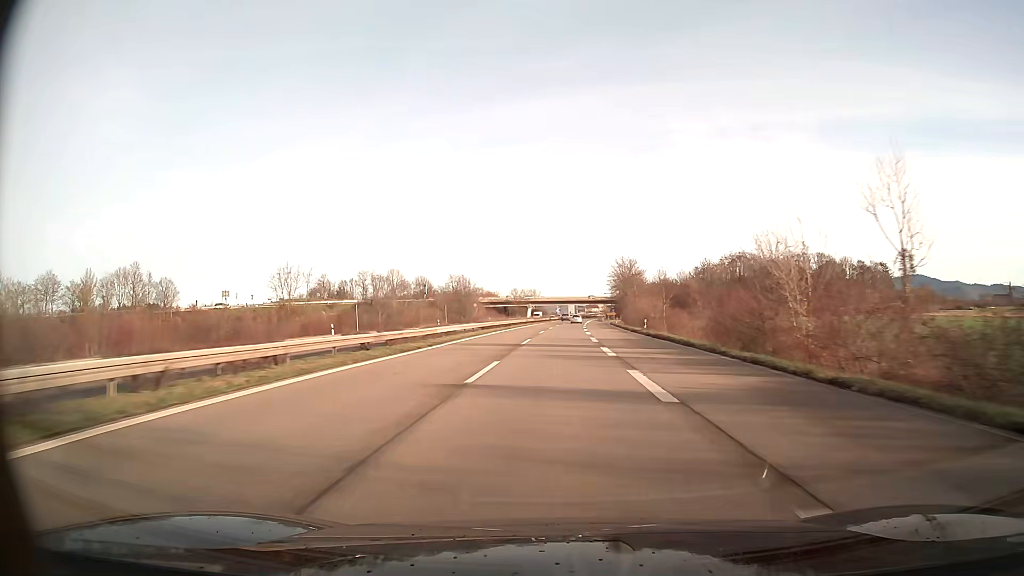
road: trunk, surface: asphalt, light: Day
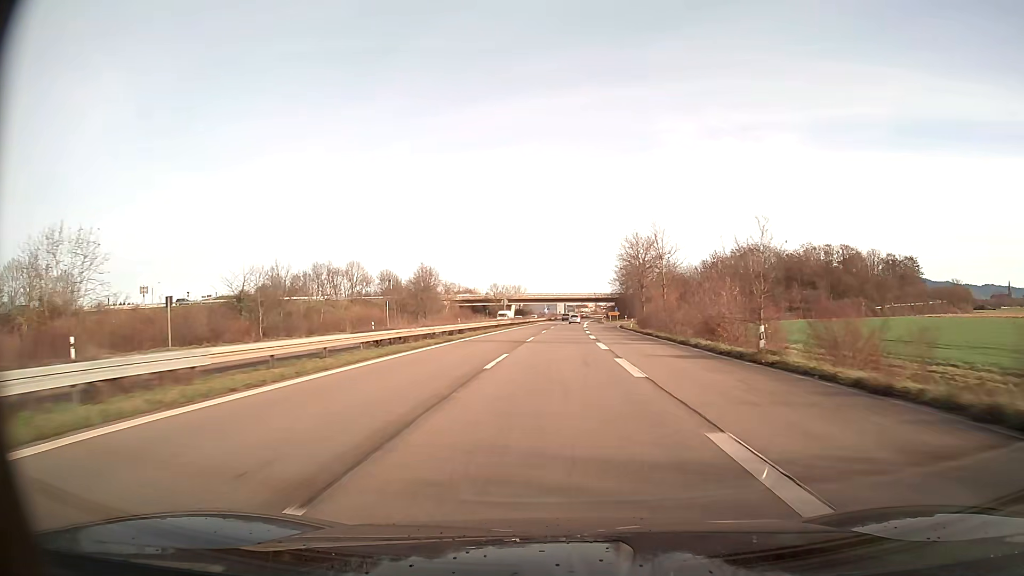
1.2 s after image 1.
(+0.2, +33.1) m; +1°
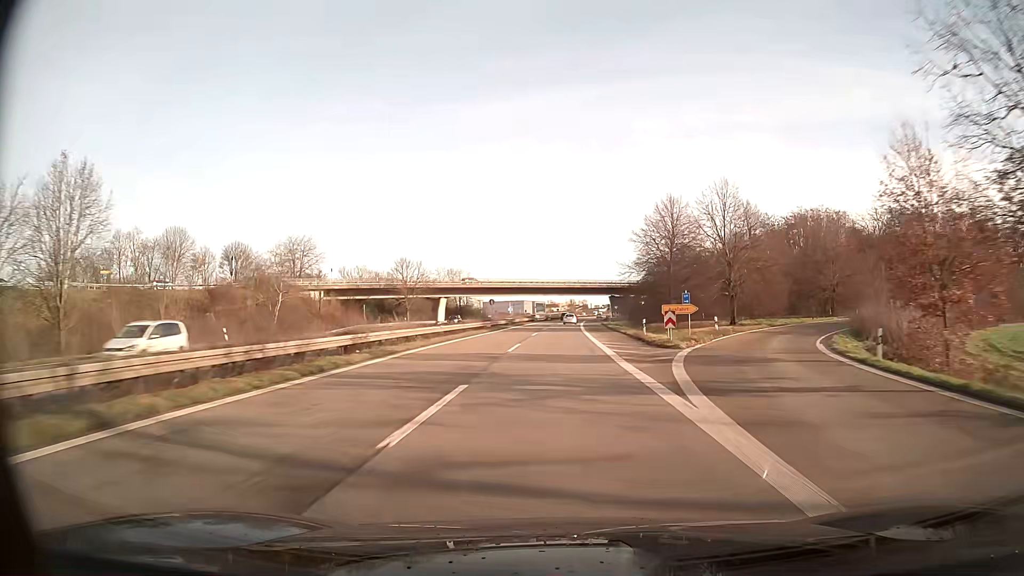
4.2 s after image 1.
(+1.8, +82.0) m; +3°
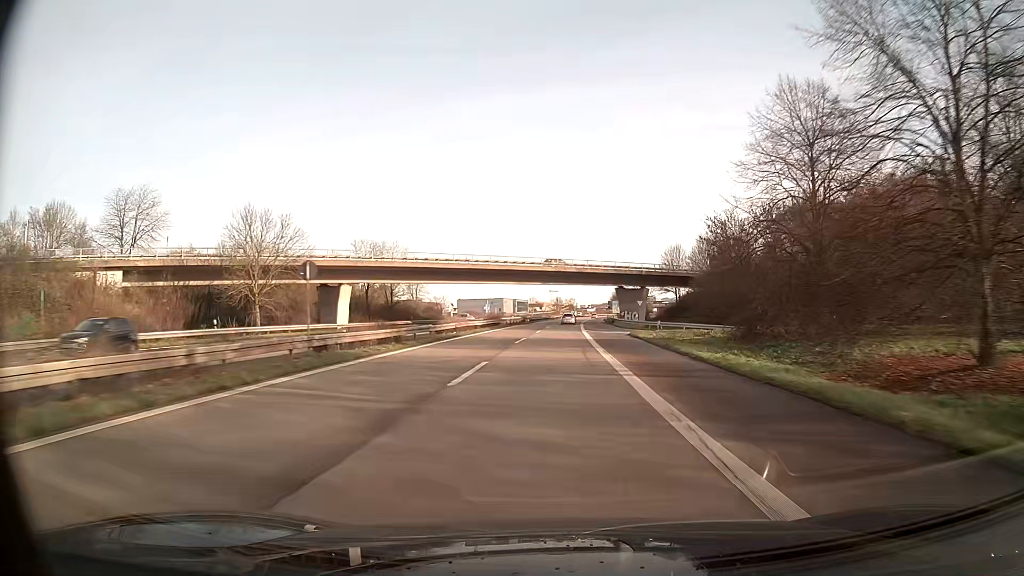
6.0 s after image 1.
(+0.5, +48.4) m; +1°
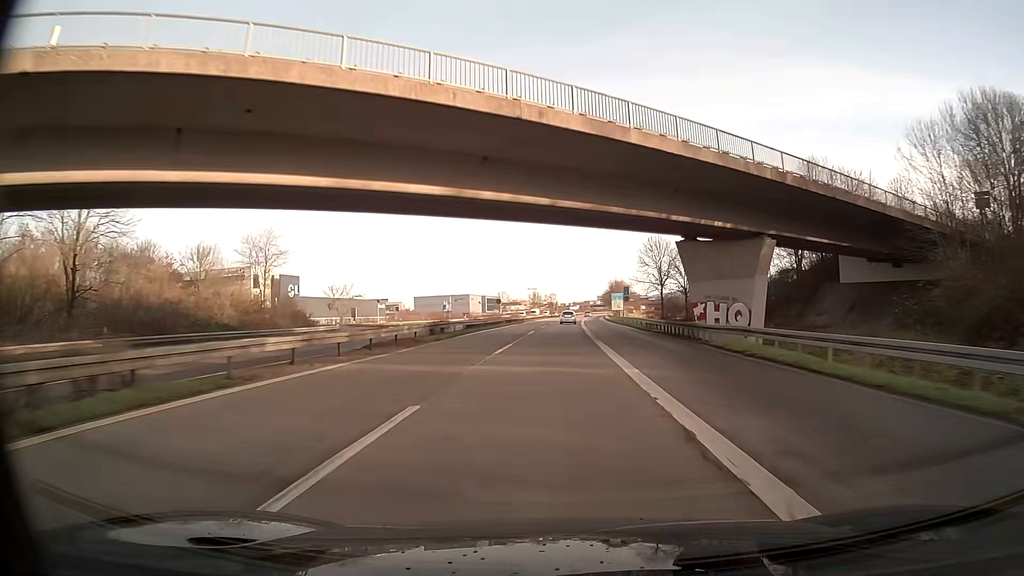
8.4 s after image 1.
(+1.0, +63.5) m; +2°
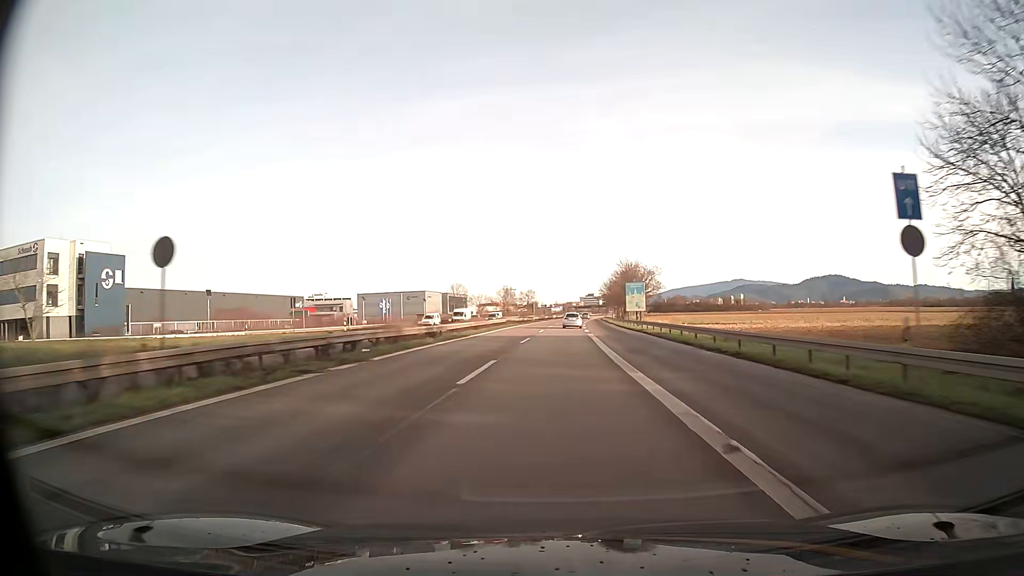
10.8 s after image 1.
(+0.9, +62.4) m; +2°
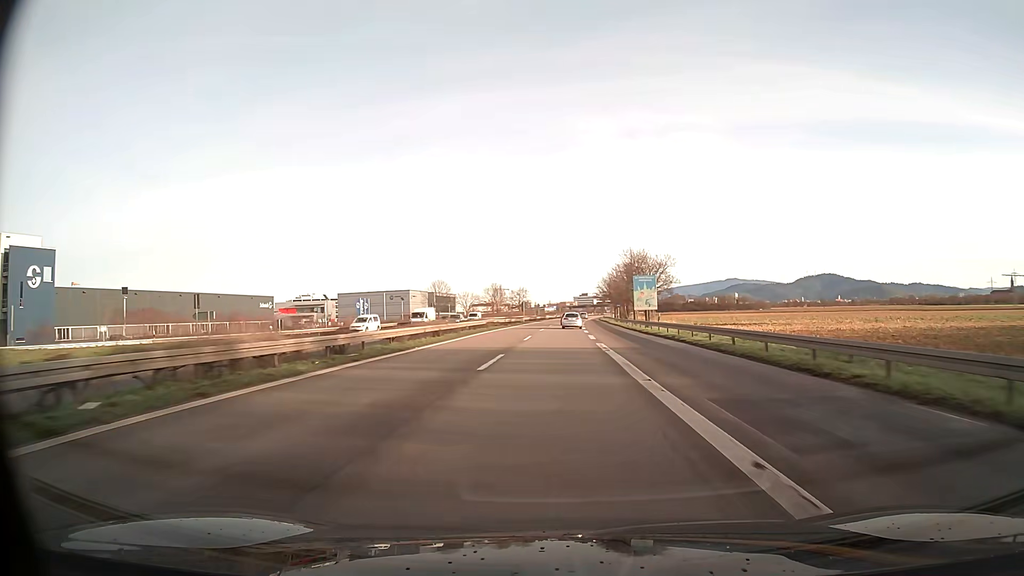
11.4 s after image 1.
(+0.1, +15.4) m; 0°
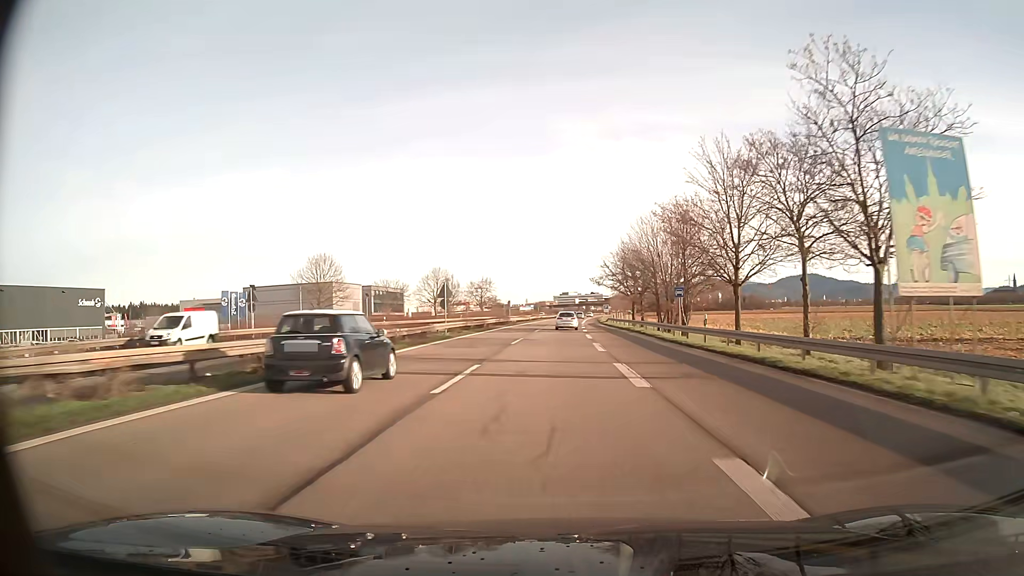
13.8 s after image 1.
(+1.0, +59.7) m; +2°
